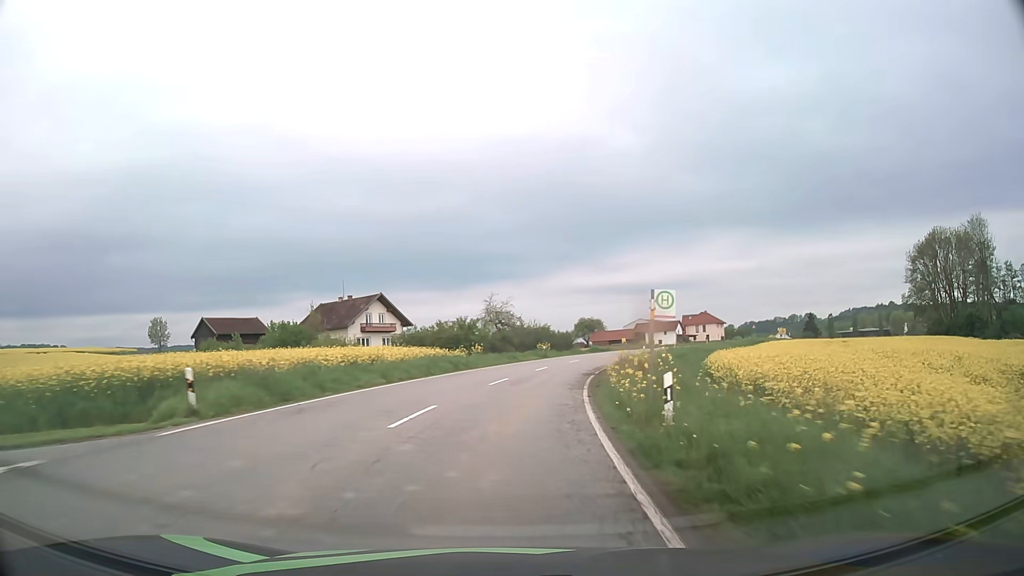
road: secondary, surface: asphalt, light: Day
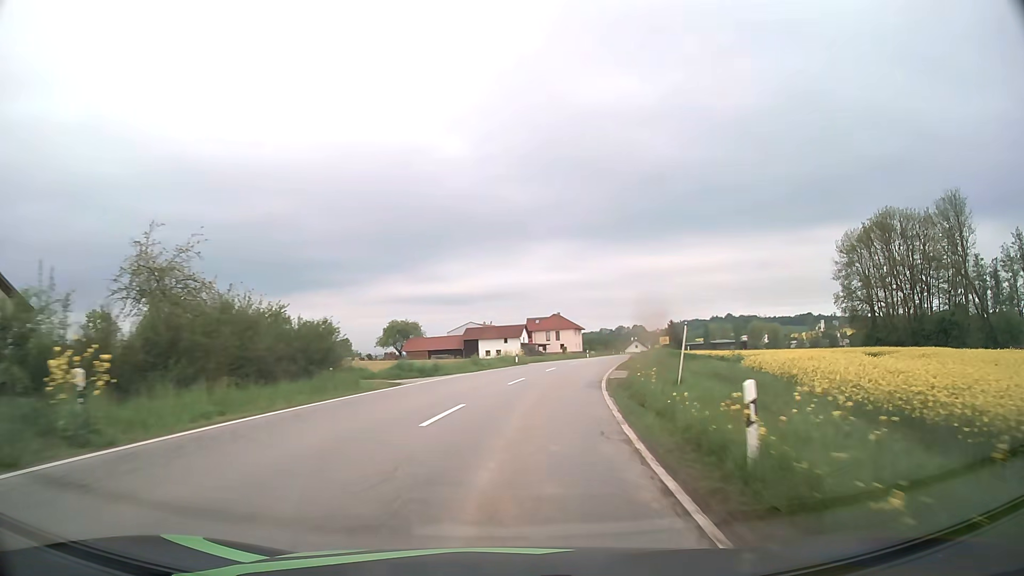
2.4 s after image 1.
(+6.8, +46.6) m; +16°
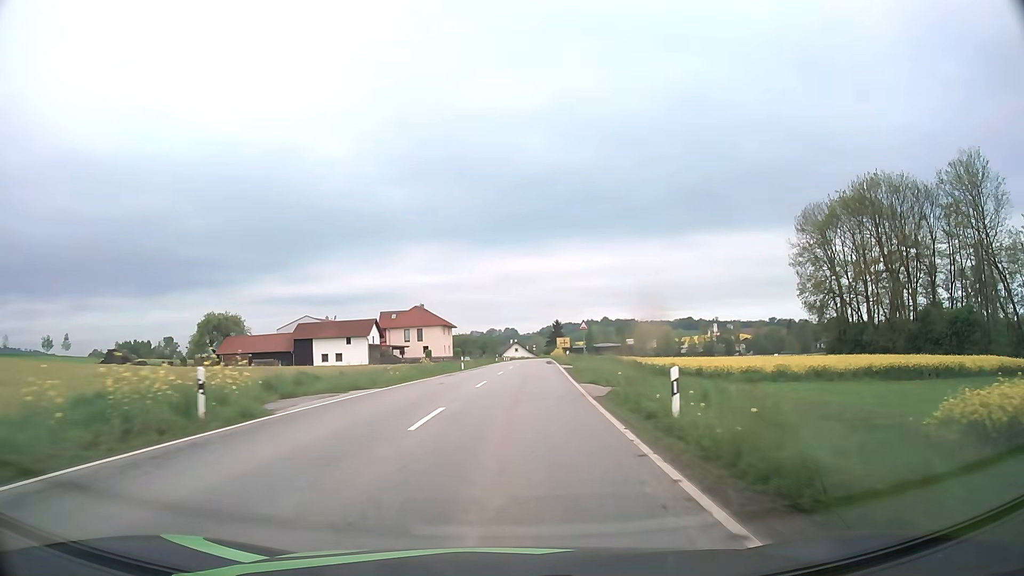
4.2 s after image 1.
(+3.7, +35.5) m; +11°
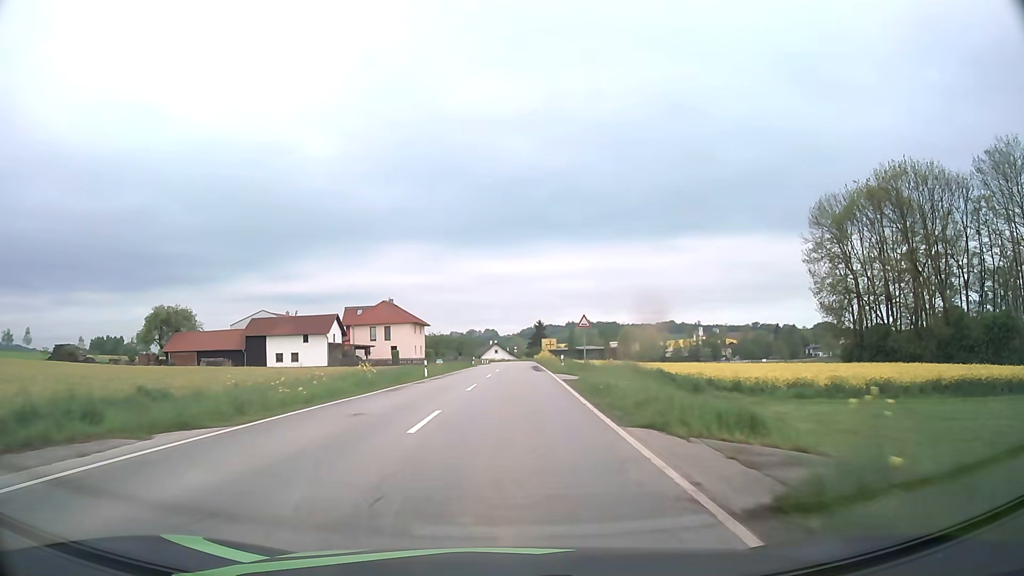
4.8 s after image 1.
(+0.2, +11.9) m; +2°
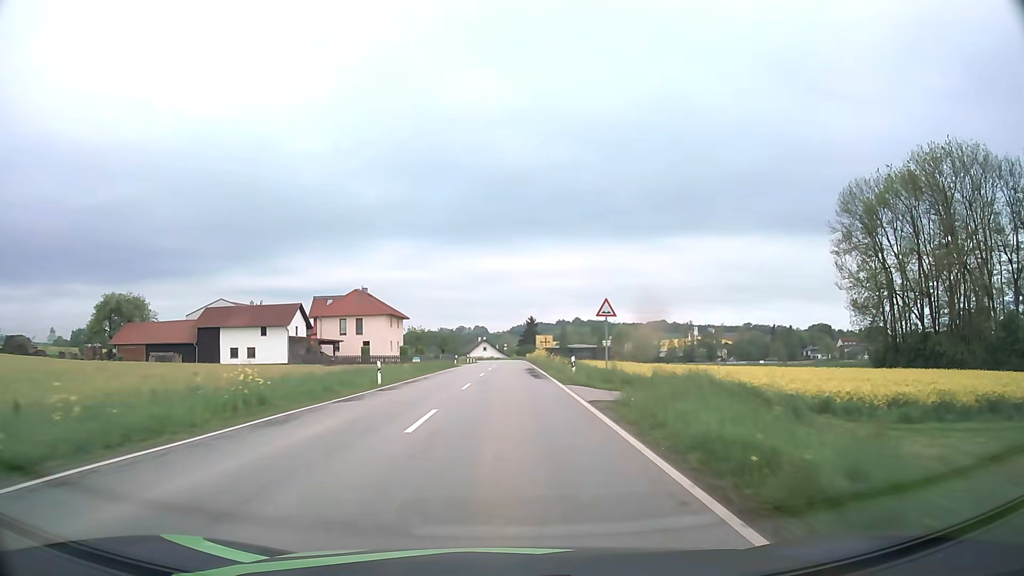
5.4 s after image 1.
(+0.1, +11.9) m; +1°
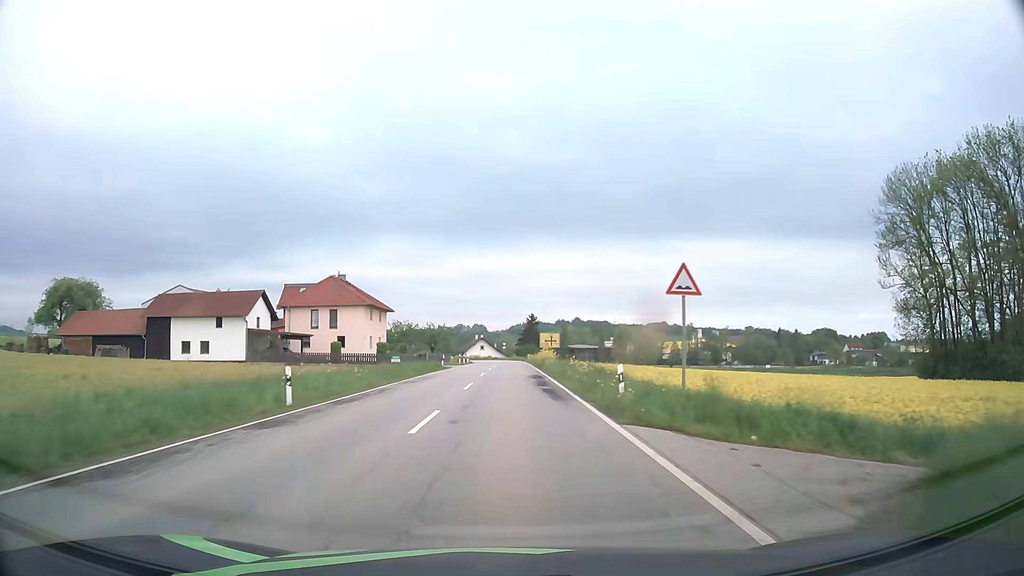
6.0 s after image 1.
(0.0, +11.9) m; 0°
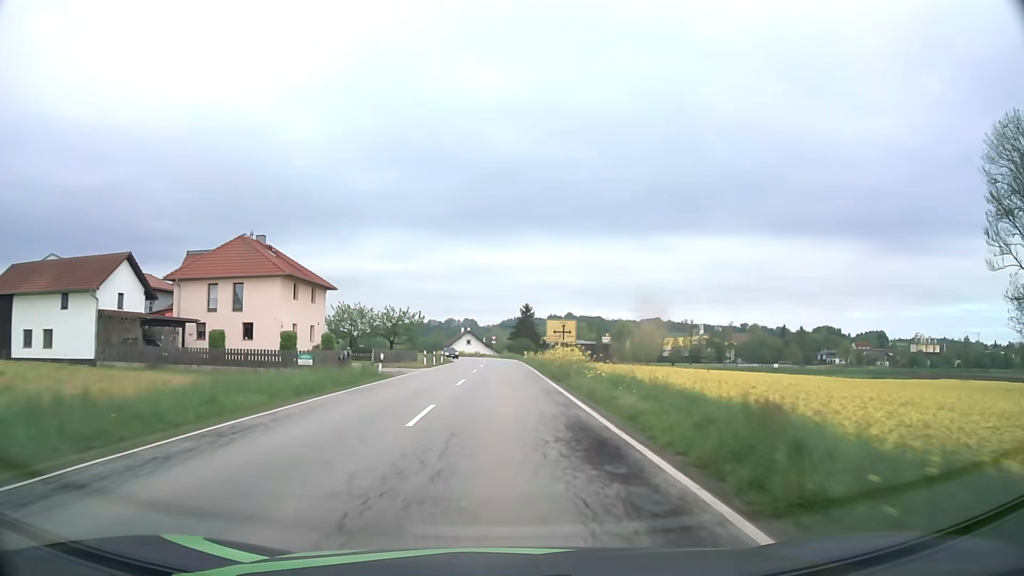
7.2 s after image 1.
(+0.2, +23.4) m; +1°
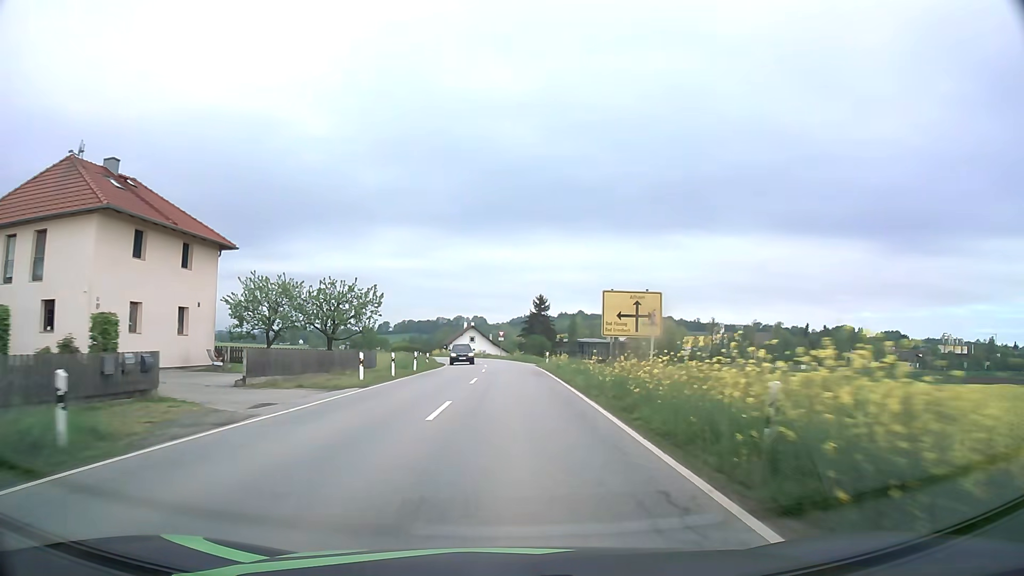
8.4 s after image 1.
(-0.2, +23.0) m; -1°
(0, +10) (0, +20) (0, +30) (0, +40) (0, +50) (-1, +60) (-2, +70) (-4, +80) (-6, +89) (-9, +99) m
